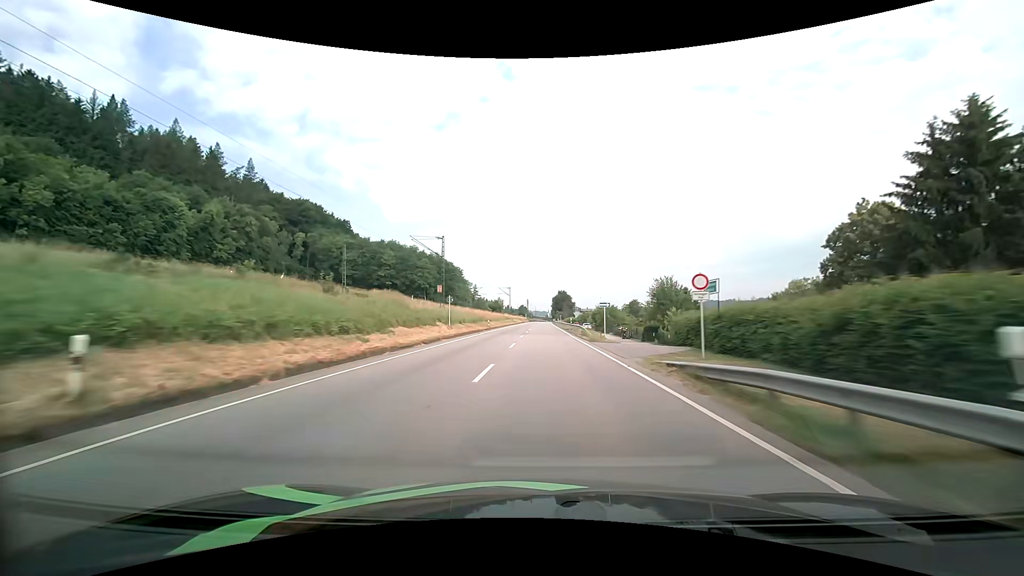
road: primary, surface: asphalt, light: Day
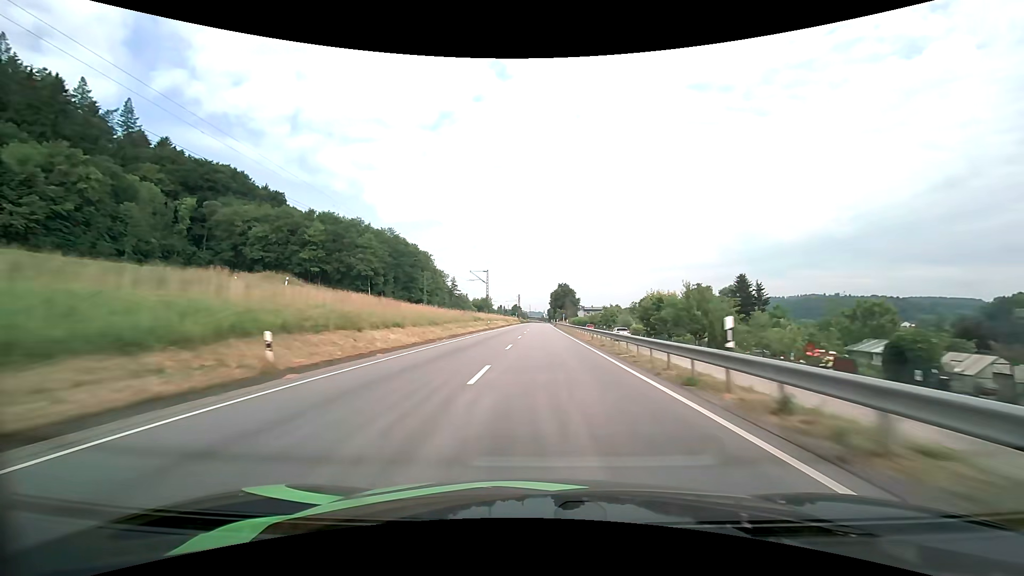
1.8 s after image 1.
(+0.1, +49.1) m; 0°
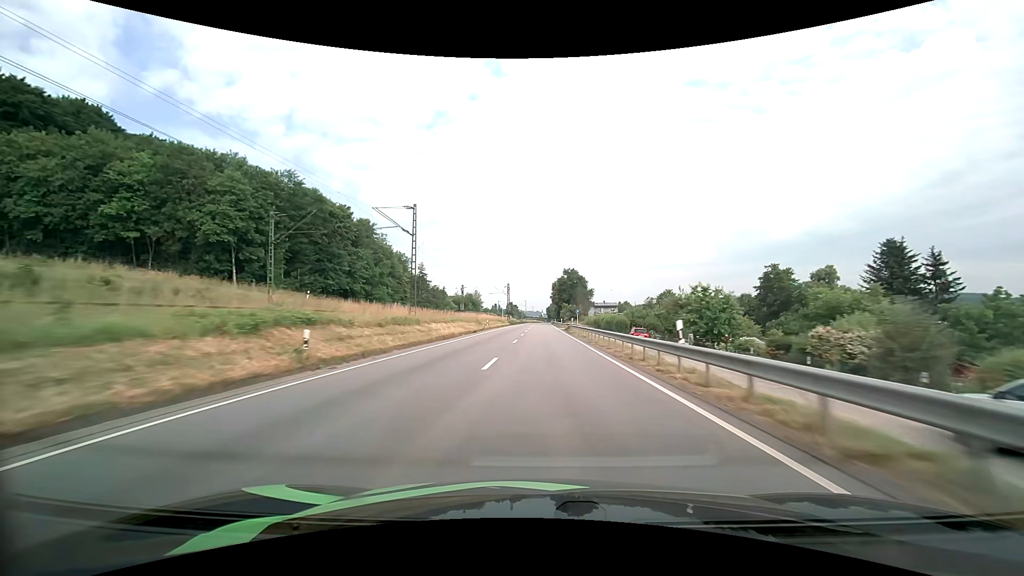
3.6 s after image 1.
(+0.1, +49.3) m; 0°
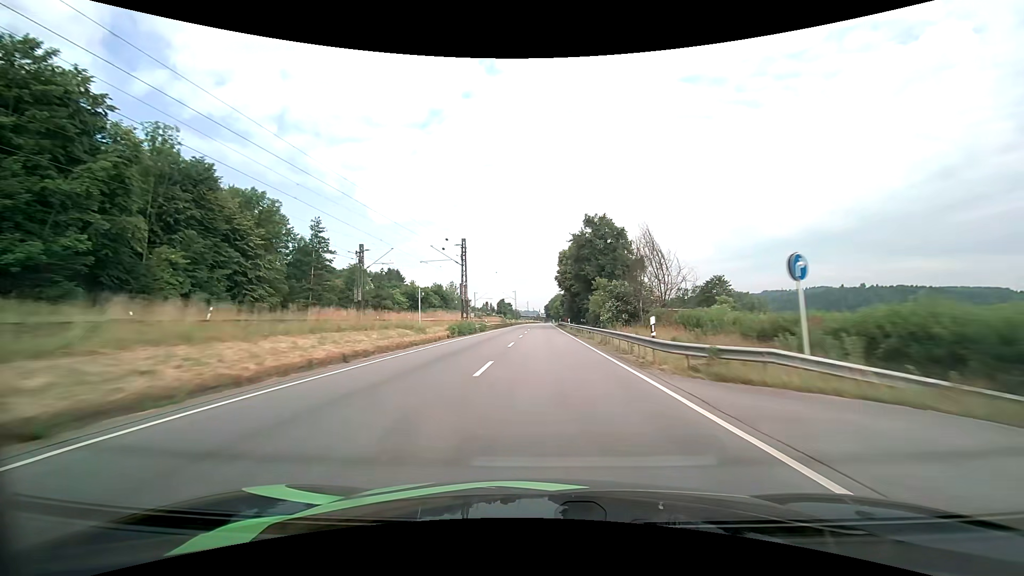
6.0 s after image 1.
(+0.2, +65.4) m; 0°
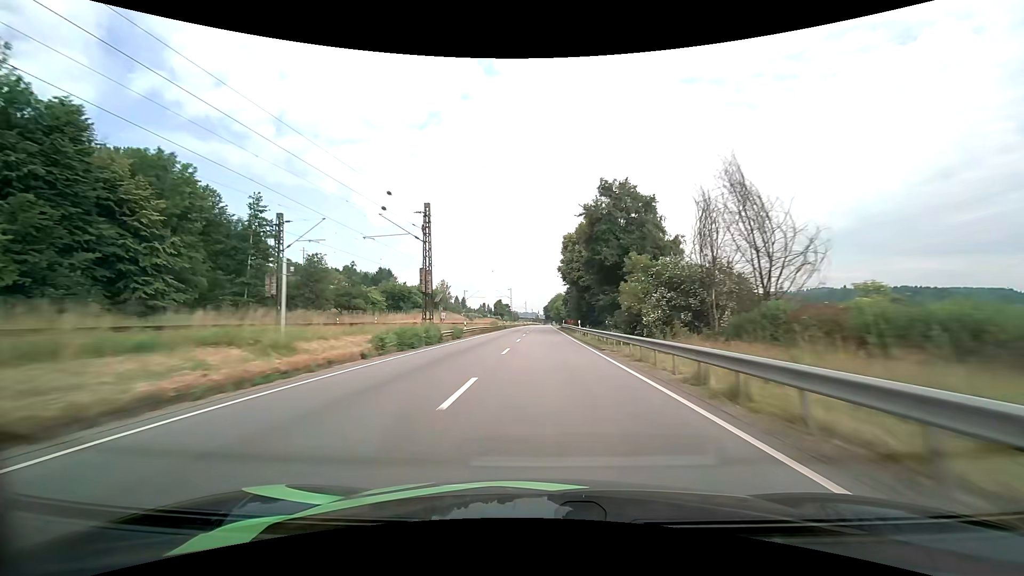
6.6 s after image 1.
(0.0, +16.3) m; 0°
(0, +10) (0, +20) (0, +30) (0, +40) (0, +50) (0, +60) (0, +70) (+1, +80) (+1, +90) (+1, +100) m
